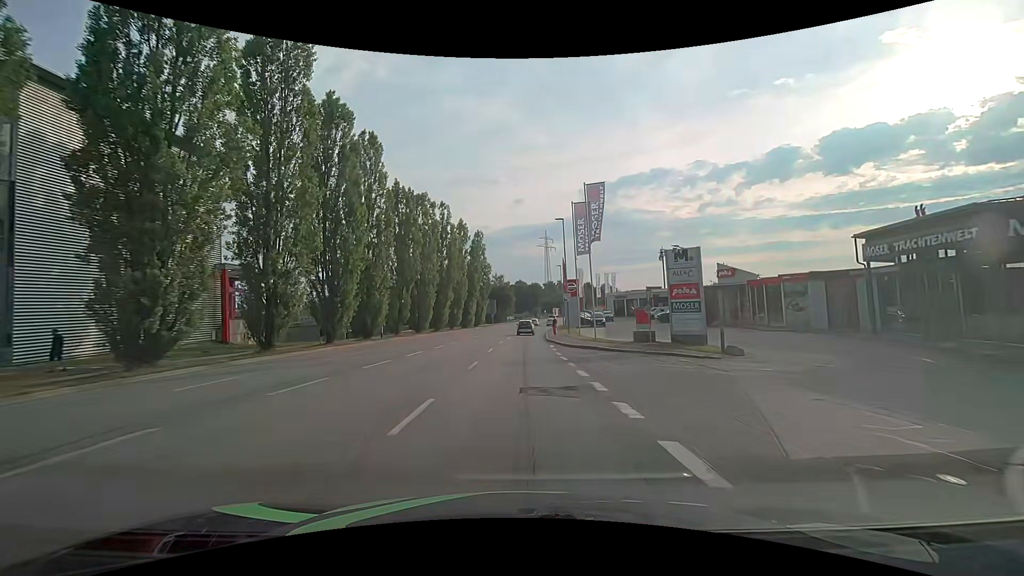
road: tertiary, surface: asphalt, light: Day
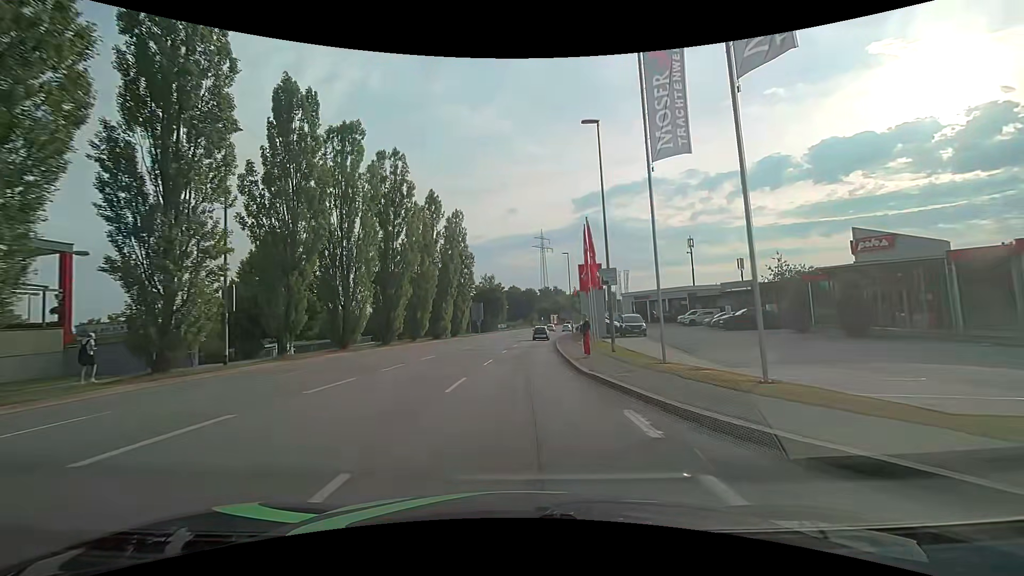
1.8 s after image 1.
(+0.2, +22.5) m; 0°
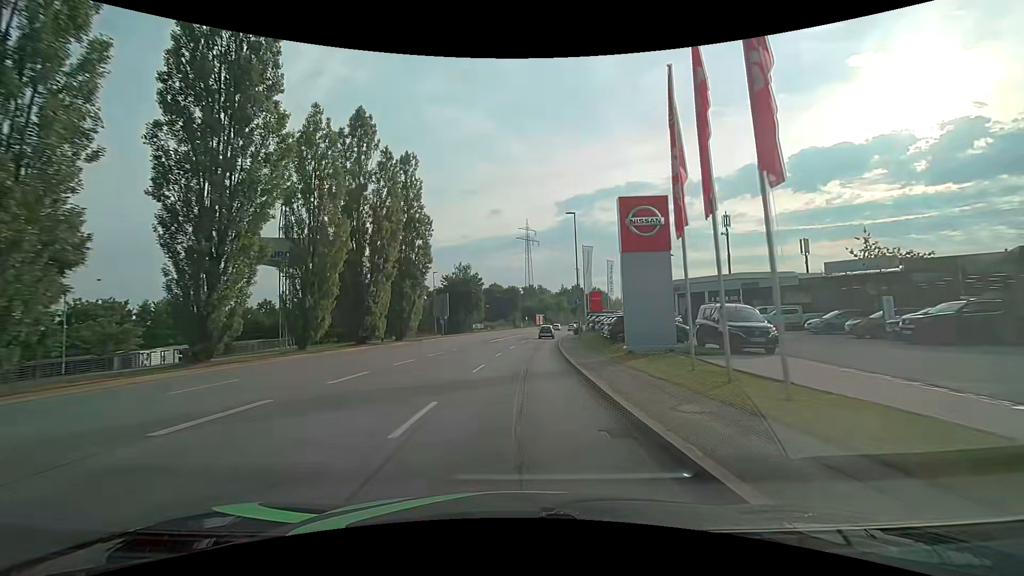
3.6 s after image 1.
(+0.6, +22.5) m; +3°
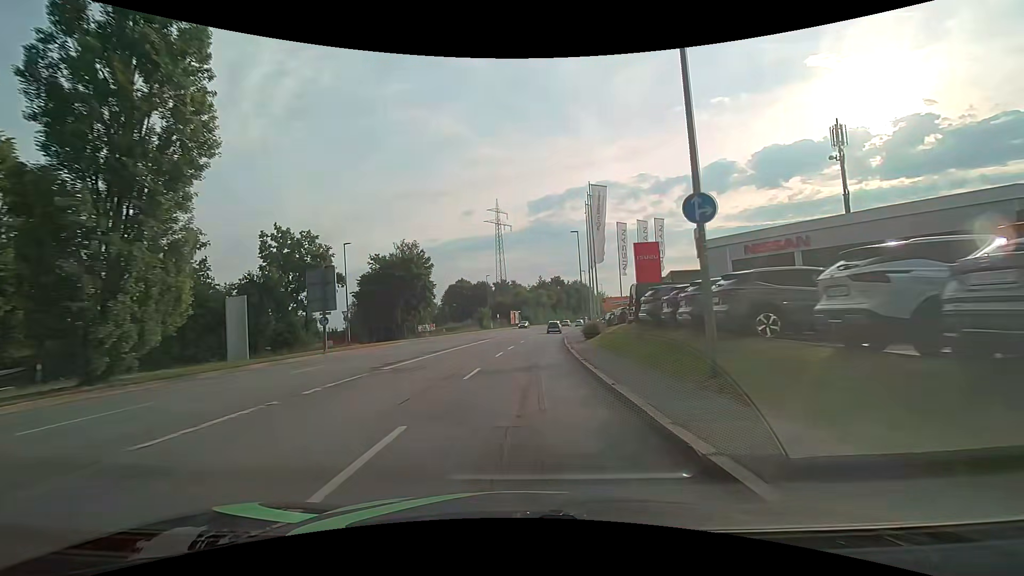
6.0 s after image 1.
(+0.8, +30.3) m; +4°
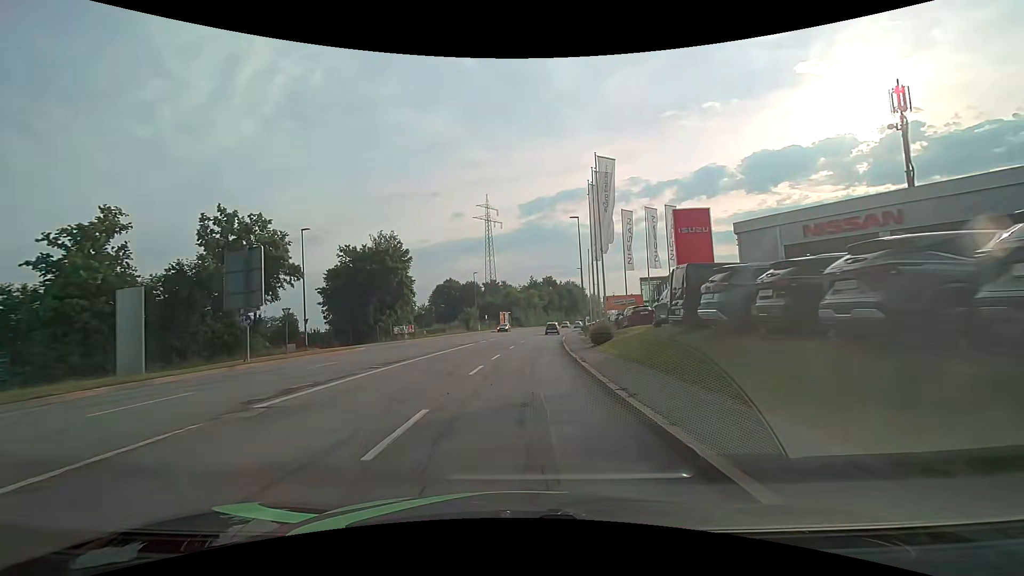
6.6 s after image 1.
(0.0, +7.6) m; +1°
